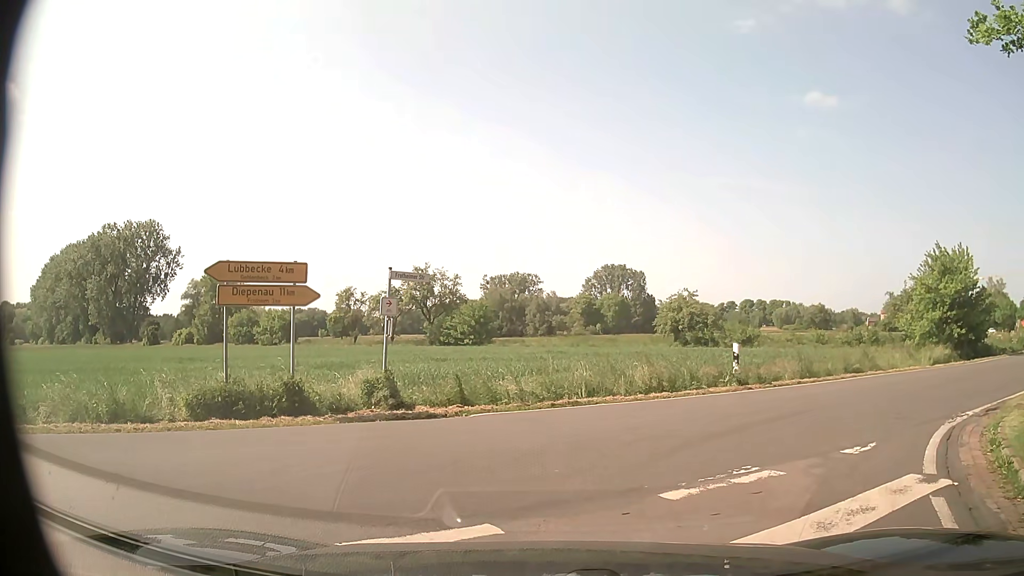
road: tertiary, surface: asphalt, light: Day
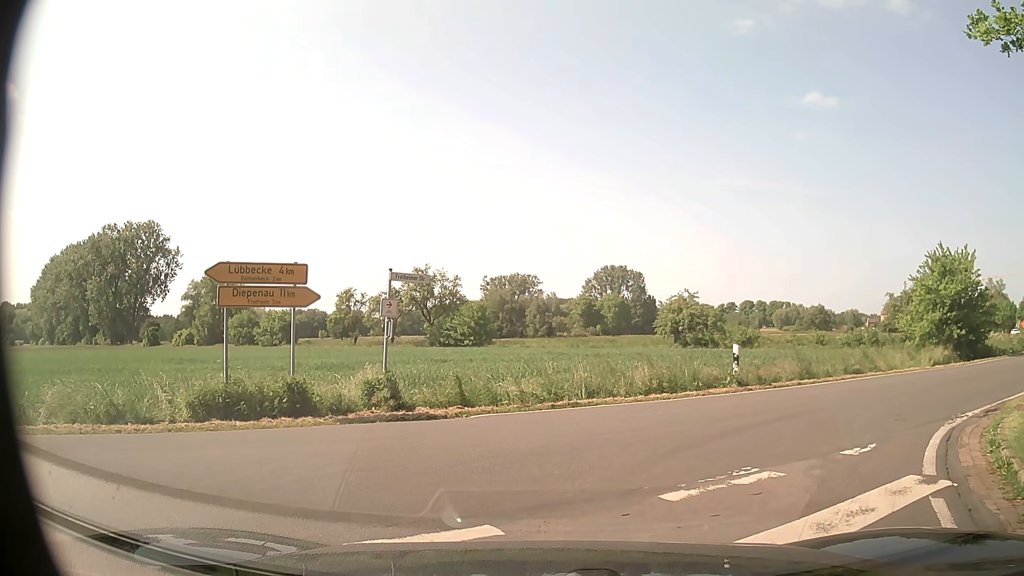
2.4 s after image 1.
(0.0, +0.1) m; 0°
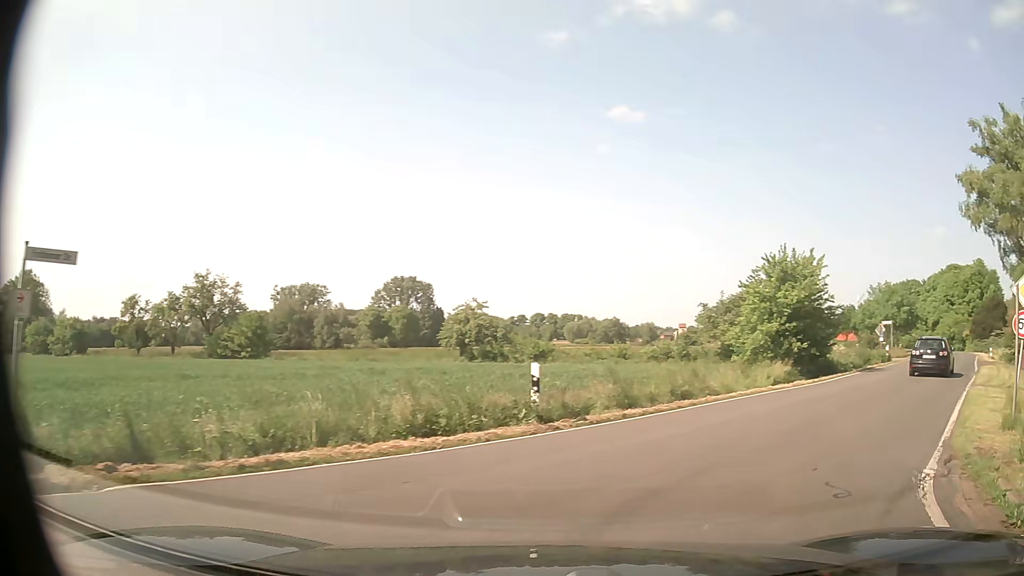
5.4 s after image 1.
(+0.3, +5.2) m; +15°
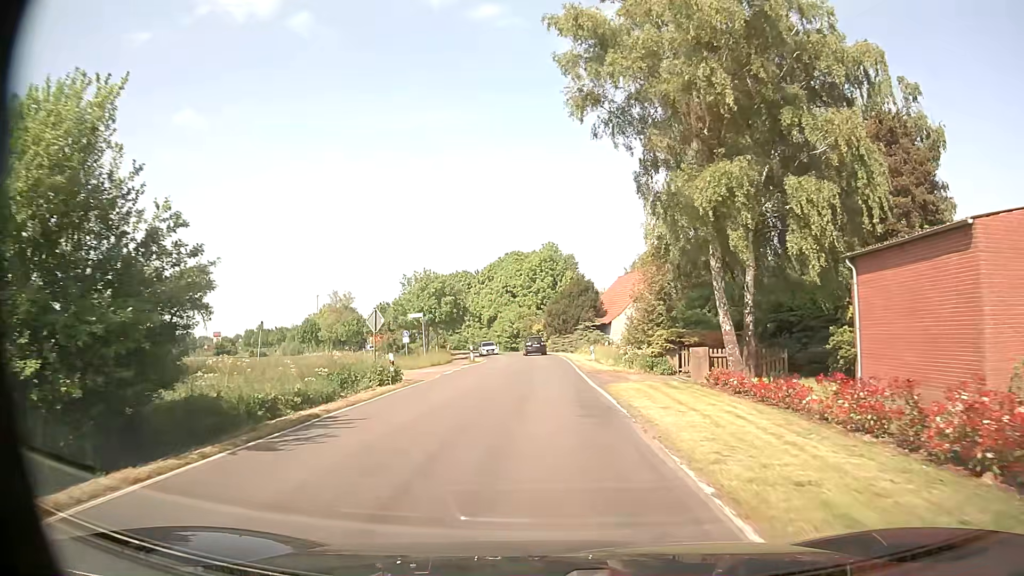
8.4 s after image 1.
(+11.6, +19.9) m; +39°
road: secondary
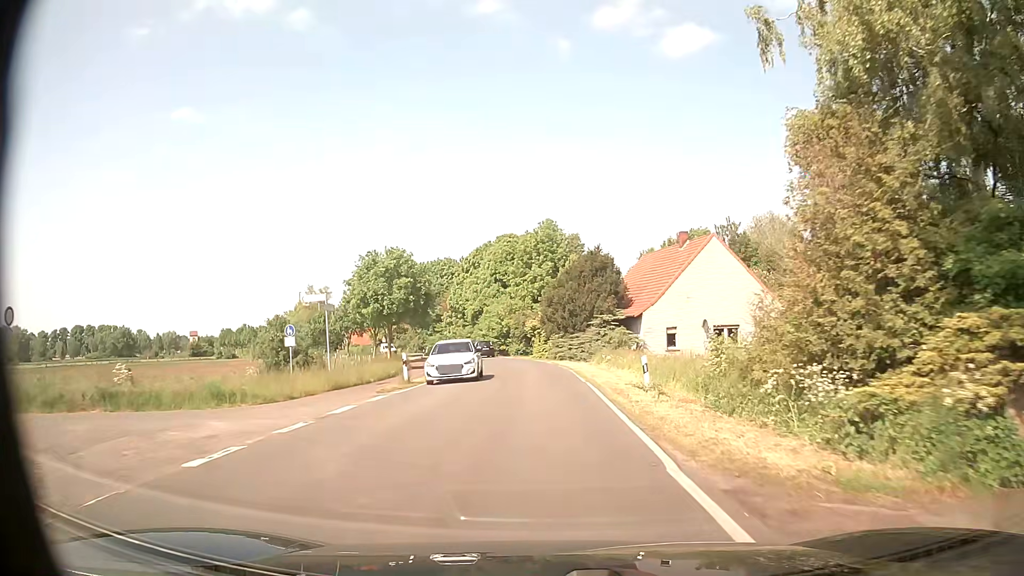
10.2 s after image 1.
(-0.1, +21.4) m; 0°
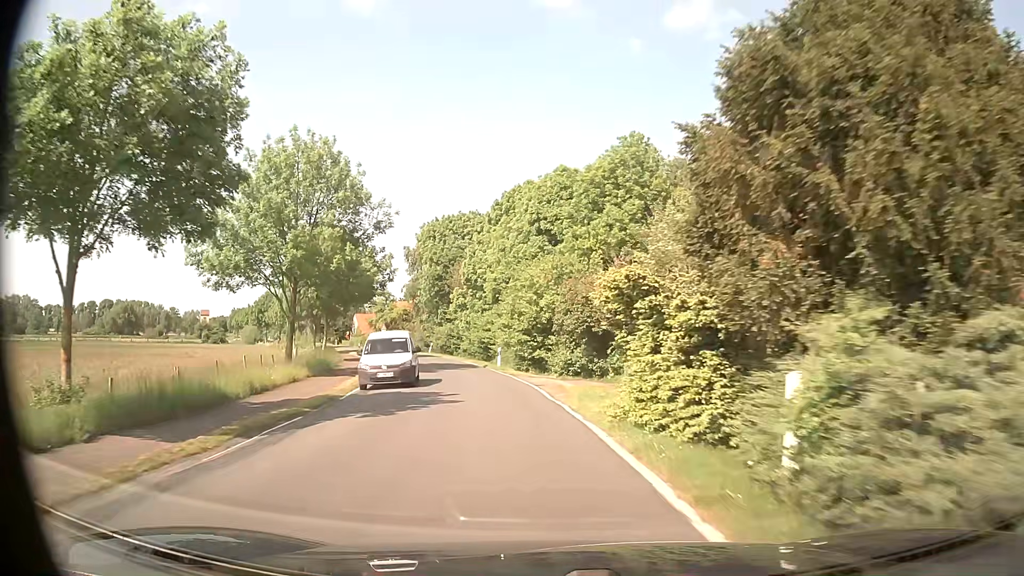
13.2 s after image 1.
(-1.0, +38.5) m; -5°
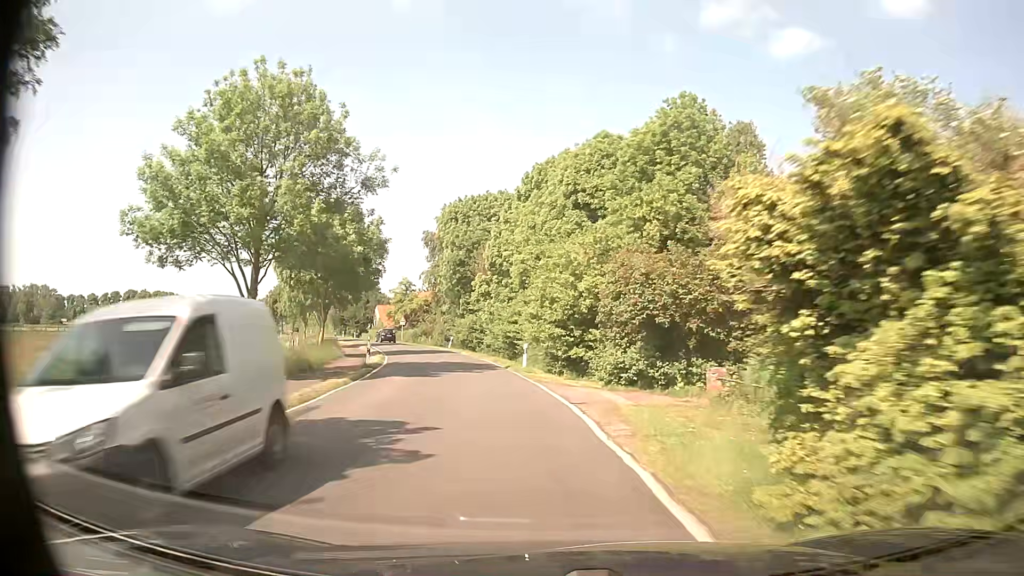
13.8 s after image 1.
(-0.2, +8.0) m; -3°
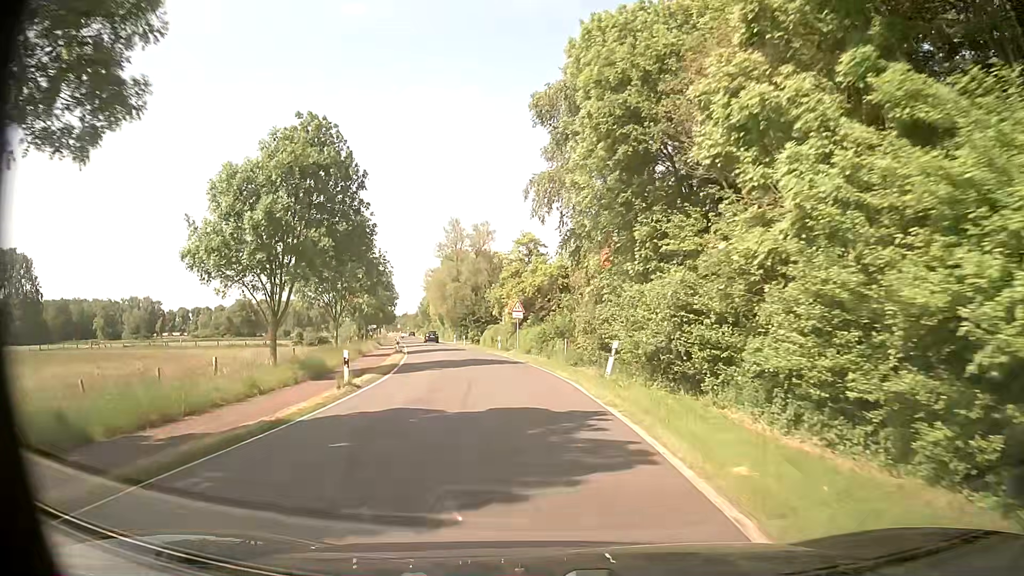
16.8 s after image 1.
(-4.6, +40.3) m; -13°
(0, +10) (-1, +20) (-3, +30) (-4, +40) (-6, +49) (-9, +59) (-11, +69) (-13, +79) (-16, +88) (-18, +98) m
